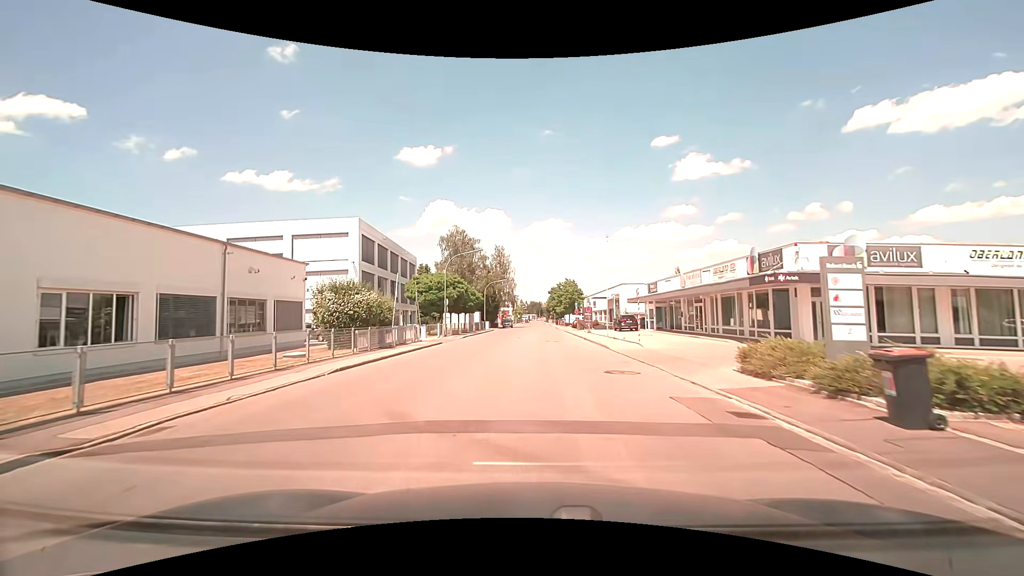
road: unclassified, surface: asphalt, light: Day
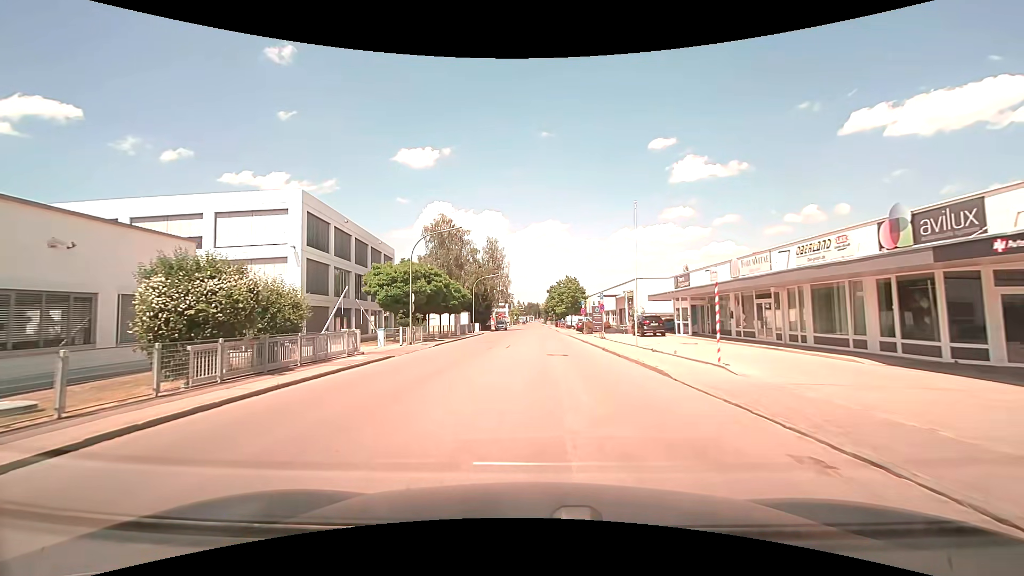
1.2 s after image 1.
(+0.1, +10.9) m; +1°
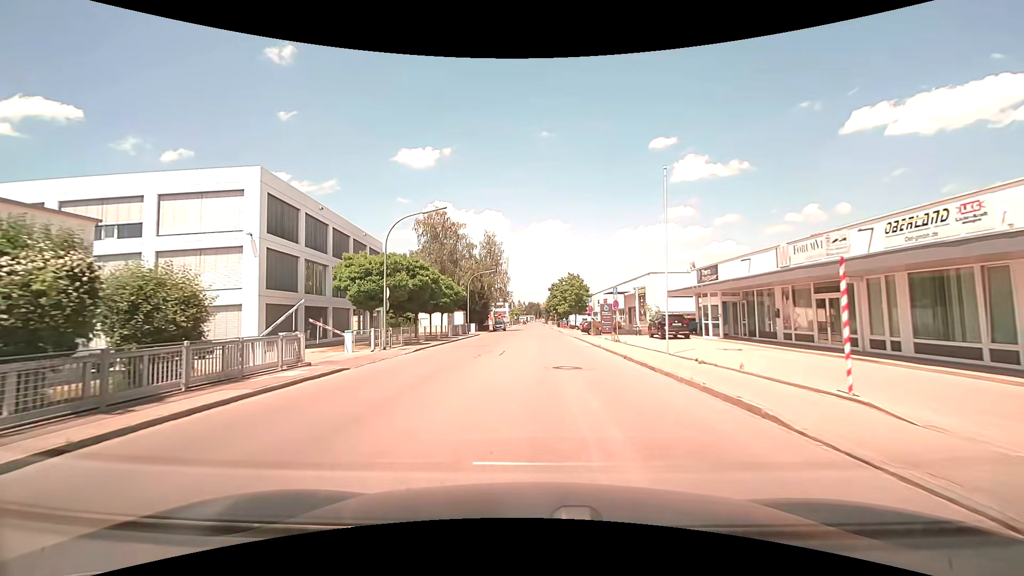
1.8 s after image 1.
(0.0, +5.5) m; -1°
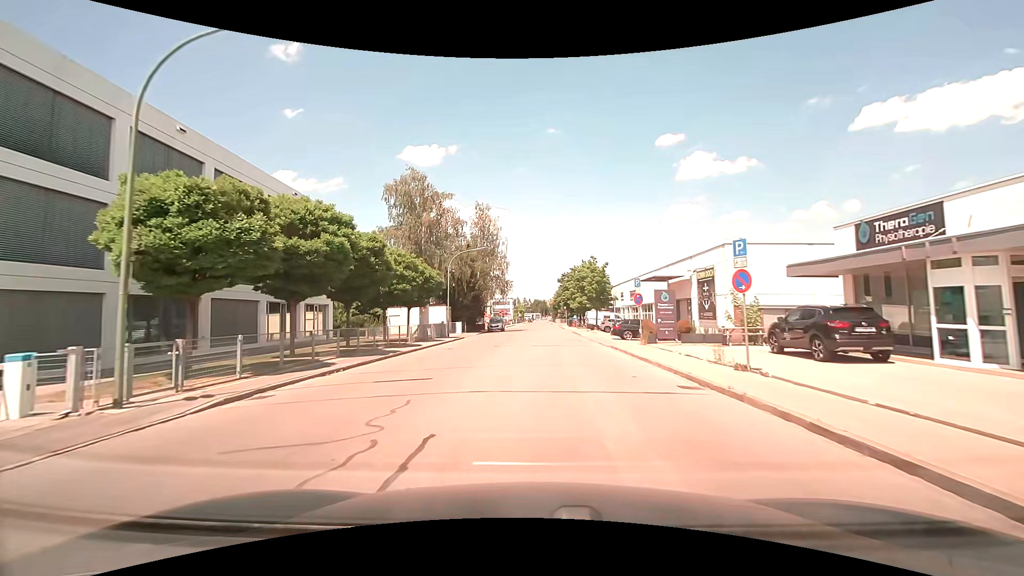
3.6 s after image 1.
(-0.1, +16.8) m; -1°
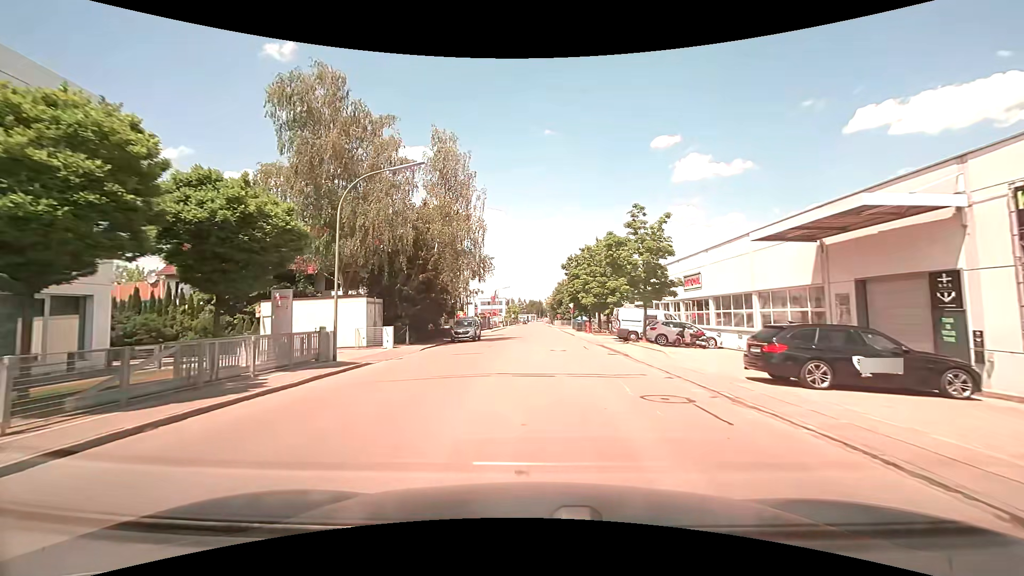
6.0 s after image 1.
(0.0, +22.8) m; 0°
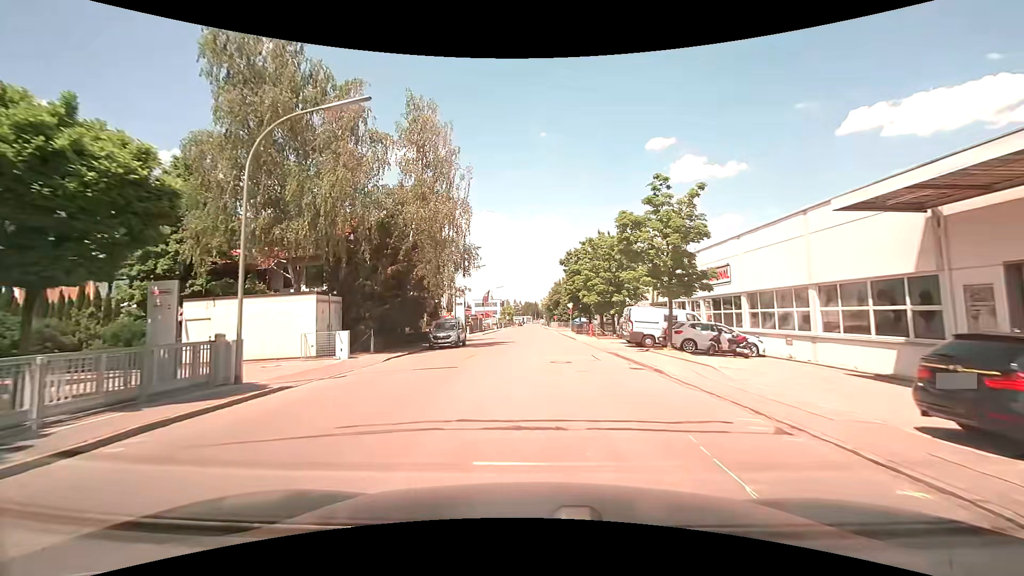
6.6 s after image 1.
(+0.1, +5.7) m; +1°
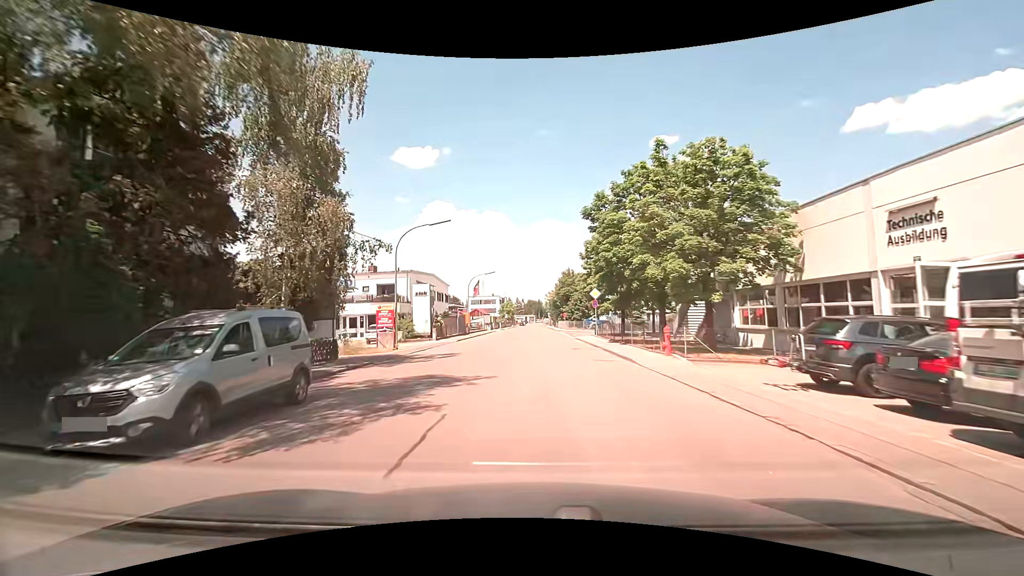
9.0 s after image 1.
(0.0, +22.5) m; 0°
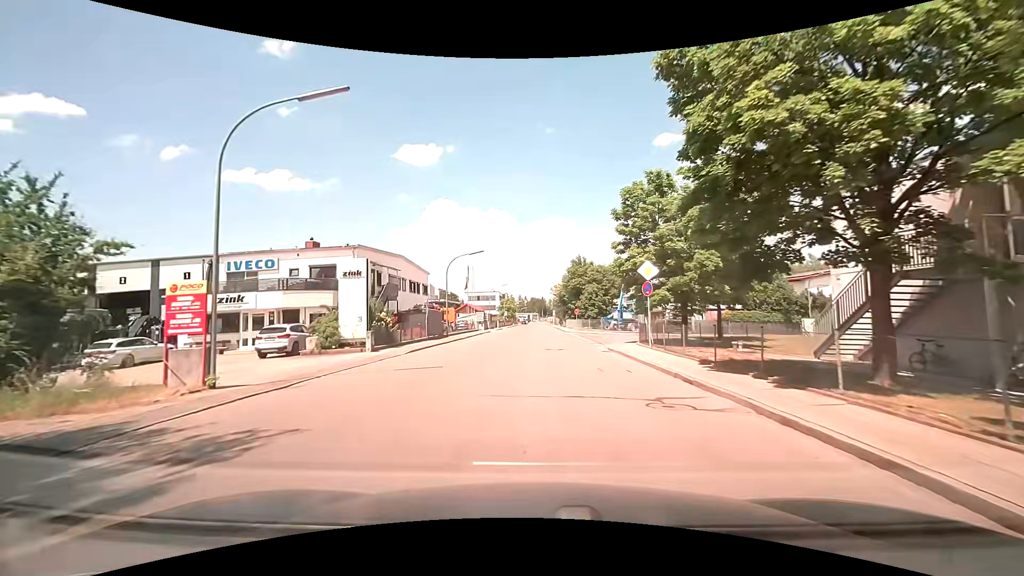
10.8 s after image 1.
(-0.1, +16.4) m; 0°
